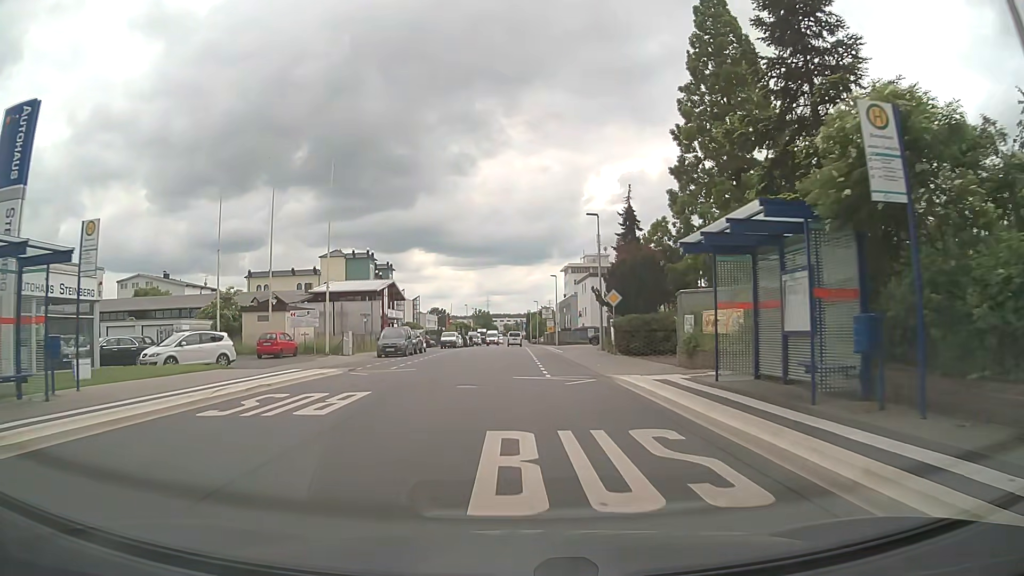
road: tertiary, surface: asphalt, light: Day
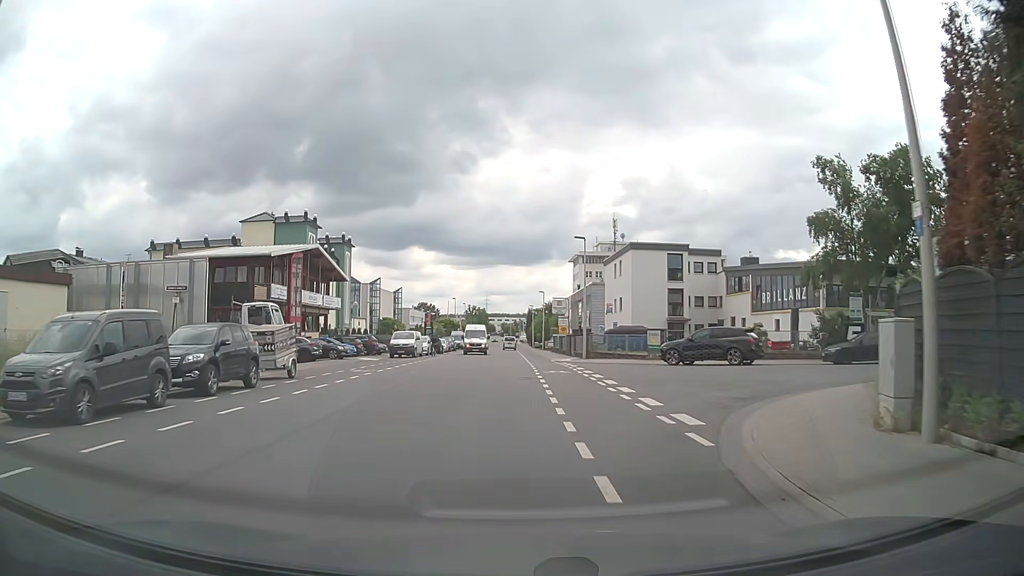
(-0.1, +31.4) m; 0°
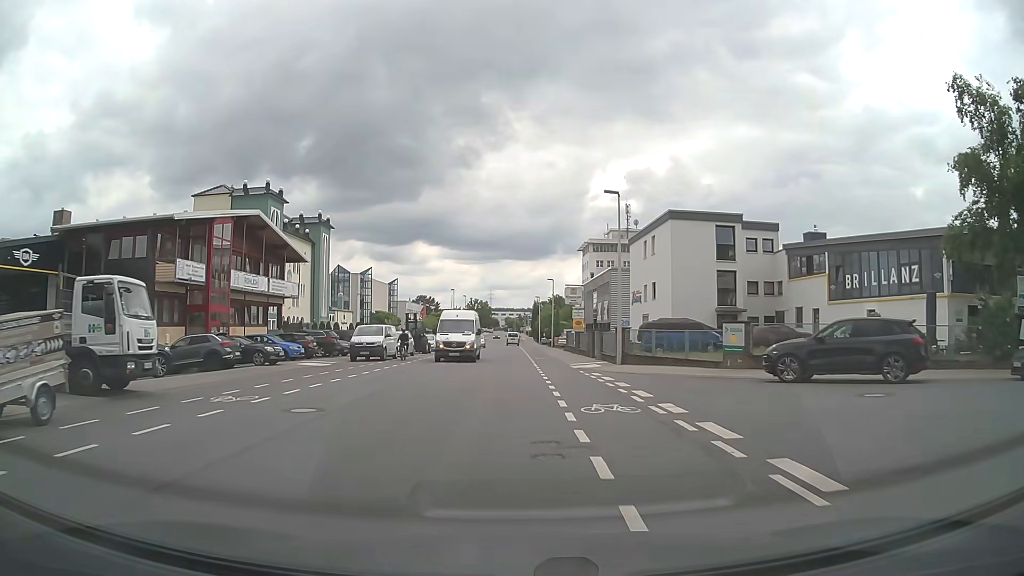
(0.0, +12.9) m; 0°
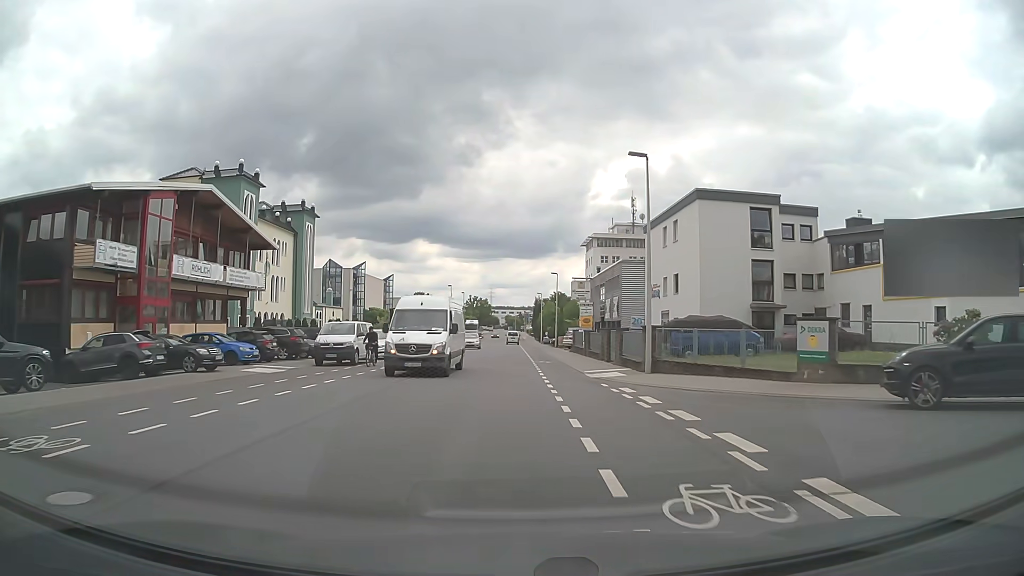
(0.0, +6.5) m; 0°
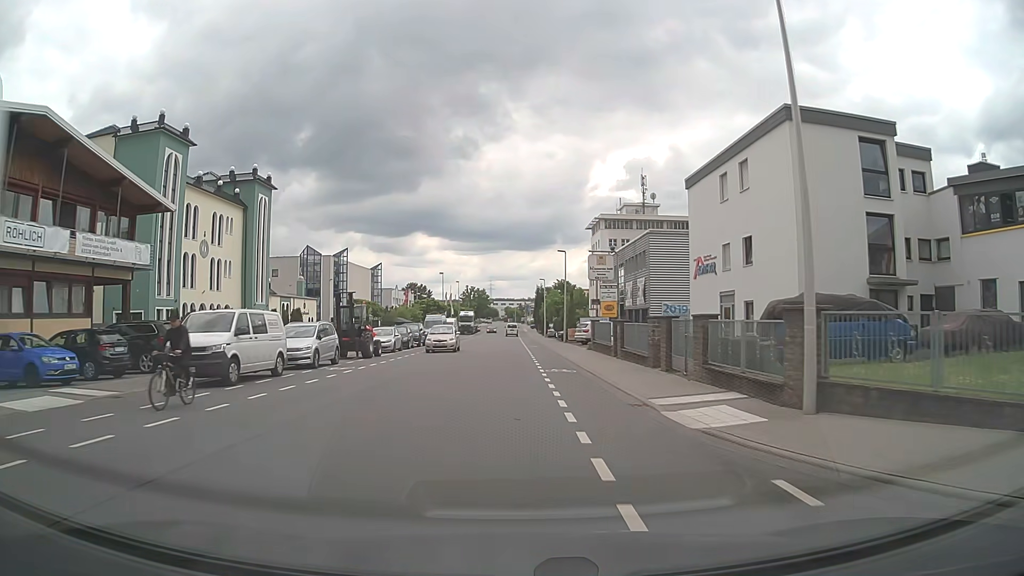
(+0.1, +13.3) m; +1°
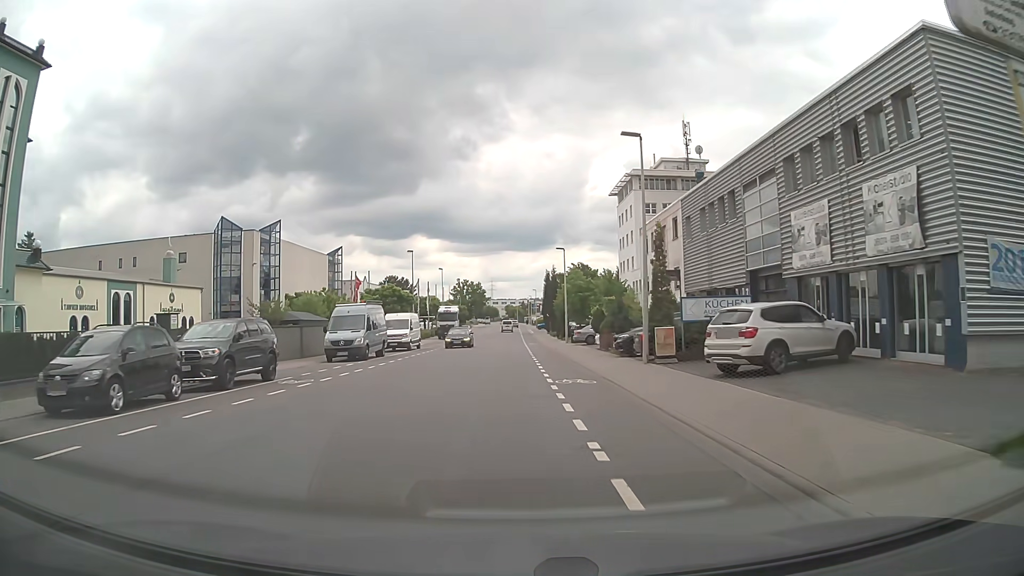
(-0.5, +34.7) m; -1°
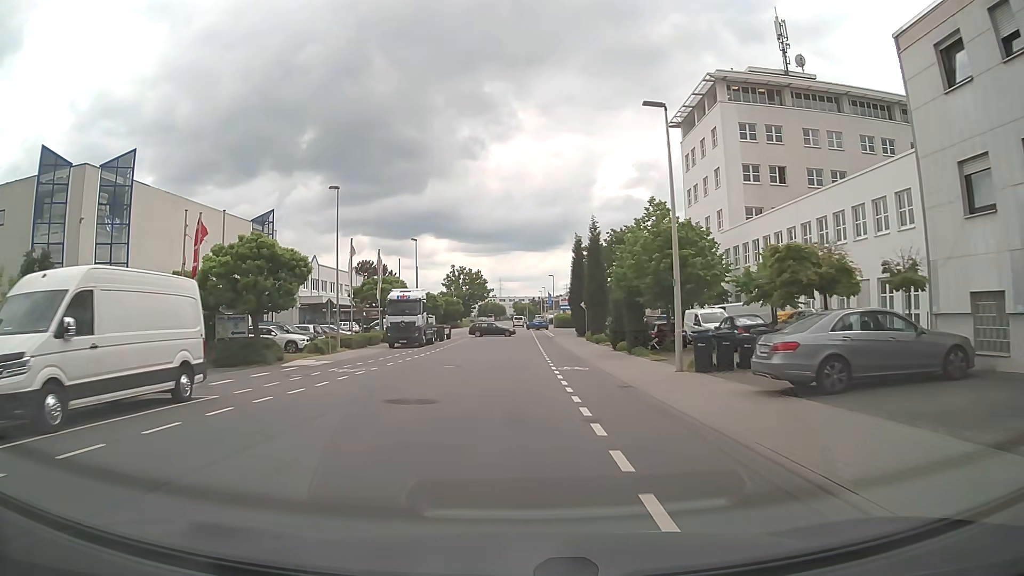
(0.0, +36.3) m; 0°
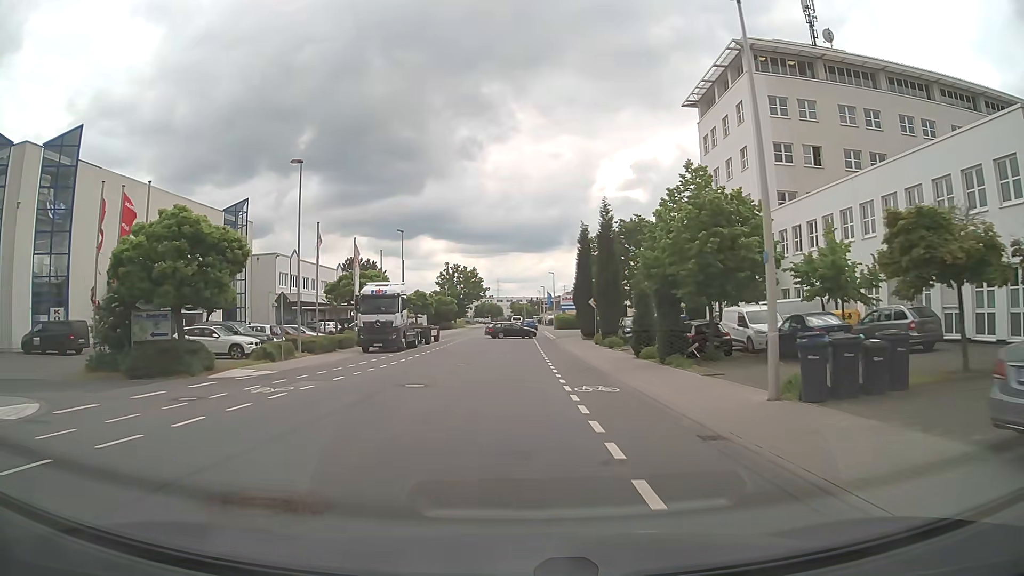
(0.0, +7.3) m; 0°
(0, +10) (0, +20) (0, +30) (0, +40) (0, +50) (0, +60) (0, +70) (0, +80) (+1, +90) (+1, +100) m
